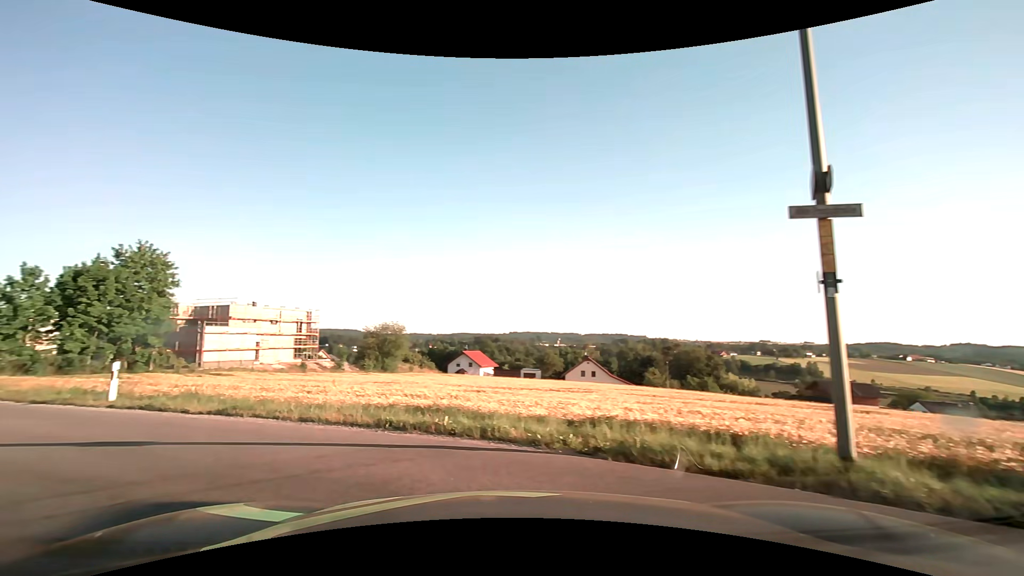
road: residential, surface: asphalt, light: Day
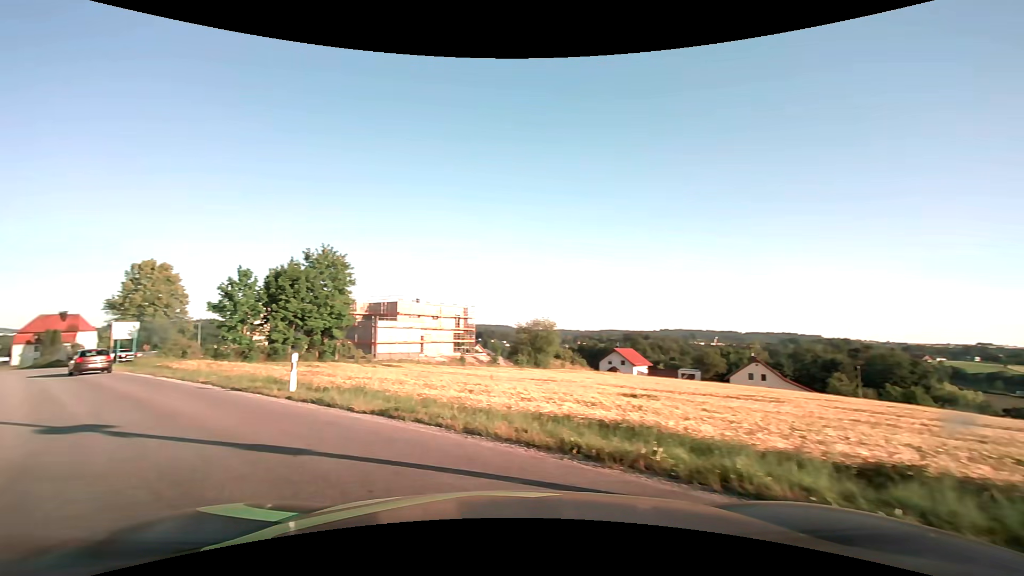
(-0.3, +2.2) m; -17°
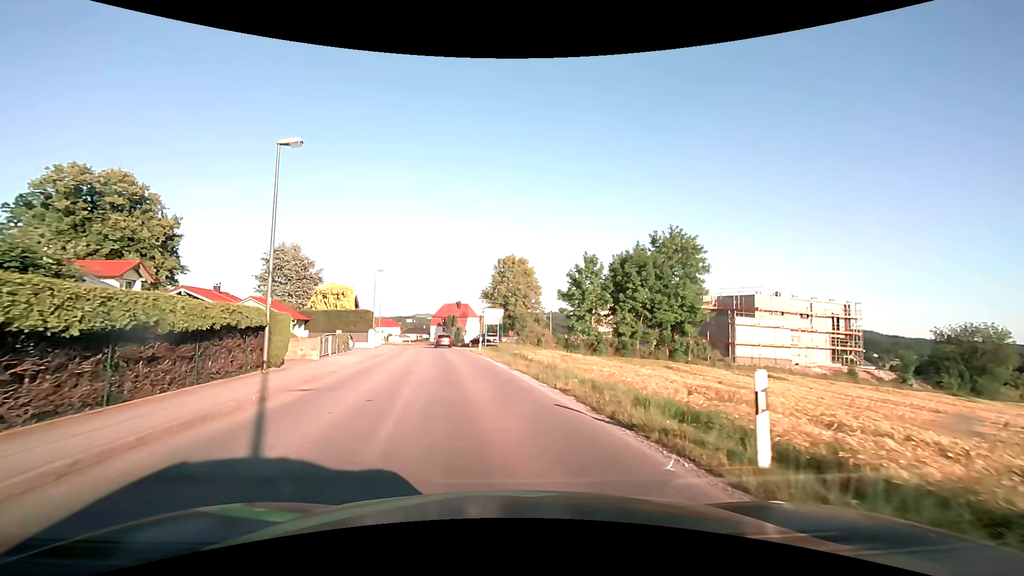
(-3.8, +8.3) m; -36°
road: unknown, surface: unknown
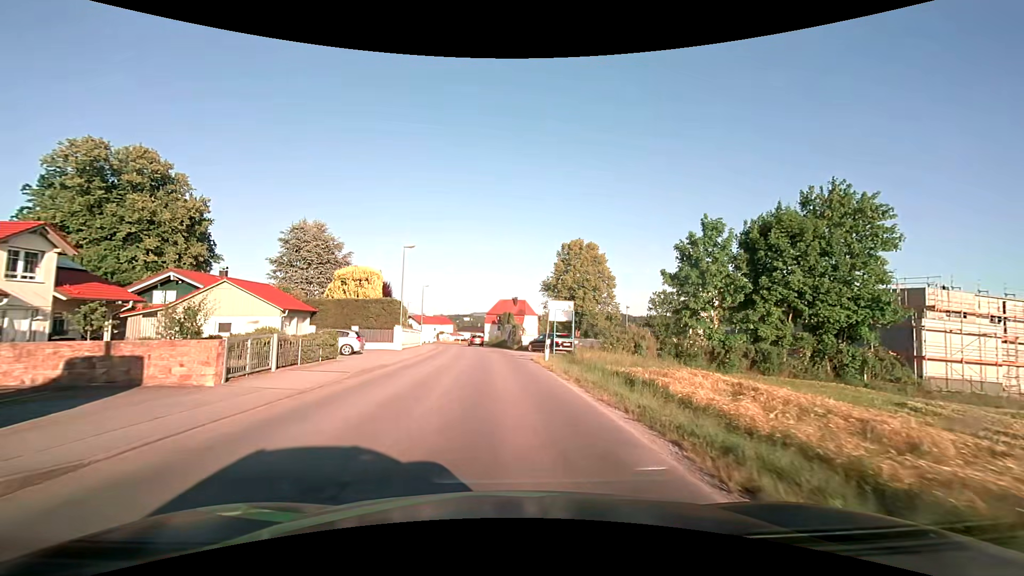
(-1.0, +14.1) m; -6°
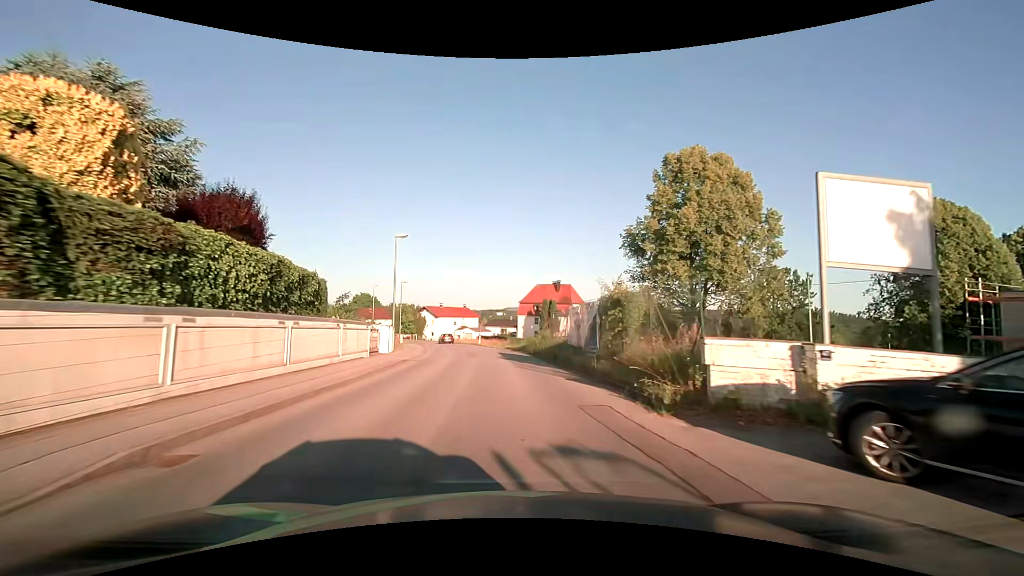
(-1.4, +33.6) m; -4°
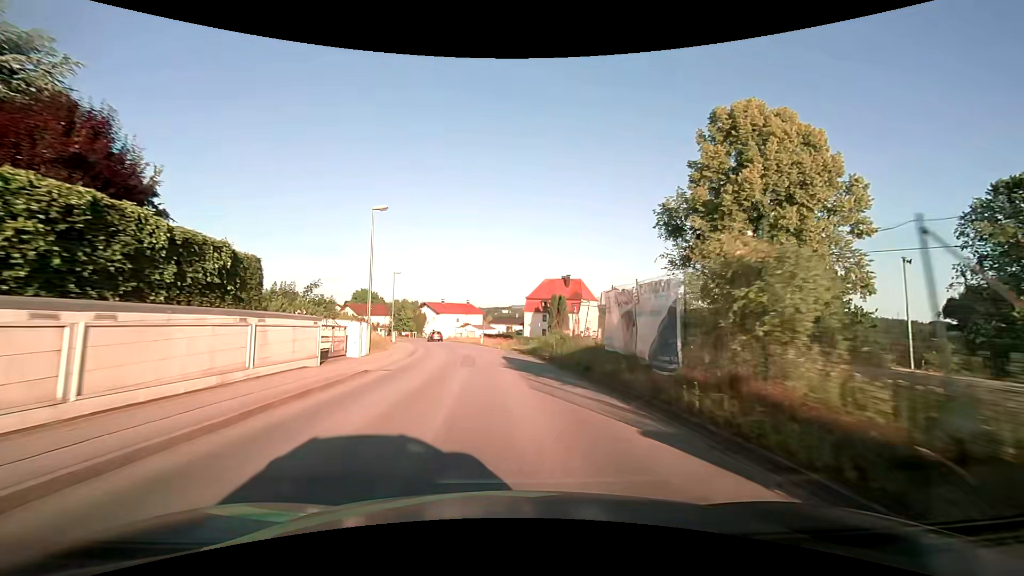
(0.0, +7.3) m; -1°
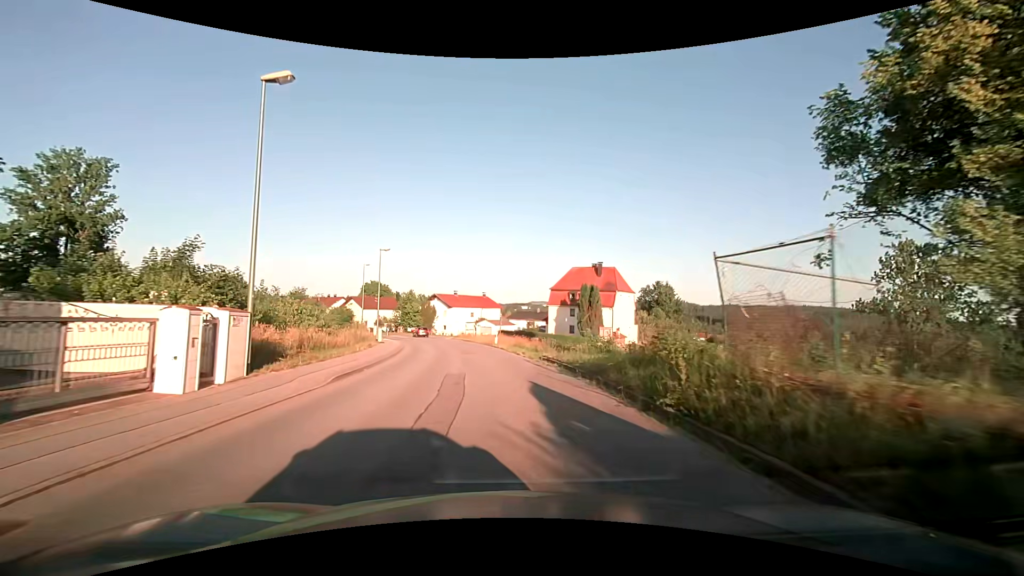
(-0.2, +14.1) m; -2°
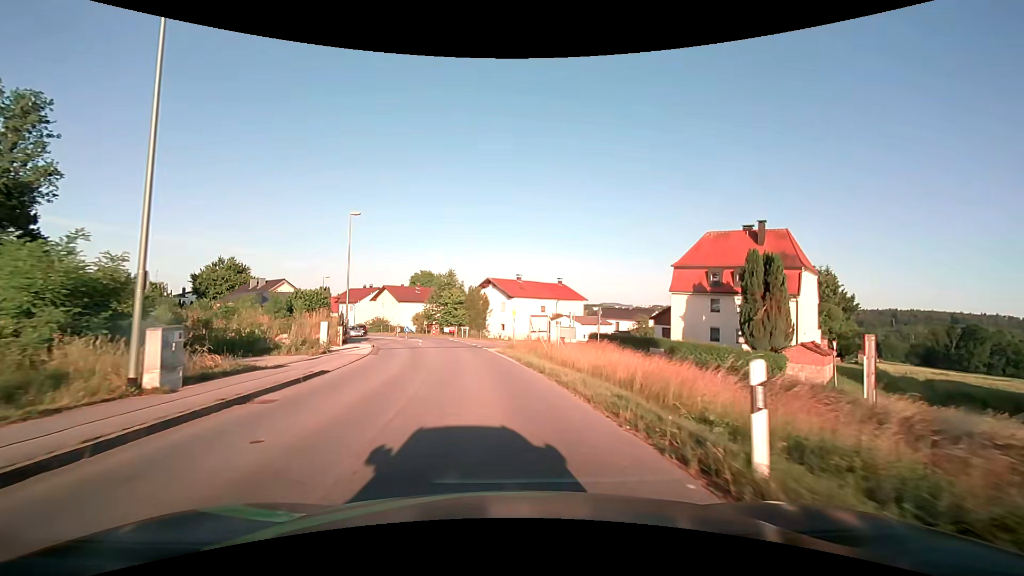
(-2.2, +32.9) m; -8°
(0, +10) (-1, +20) (-2, +30) (+2, +38) (+12, +39) (+21, +34) (+30, +29) (+38, +24) (+46, +18) (+54, +12) m
